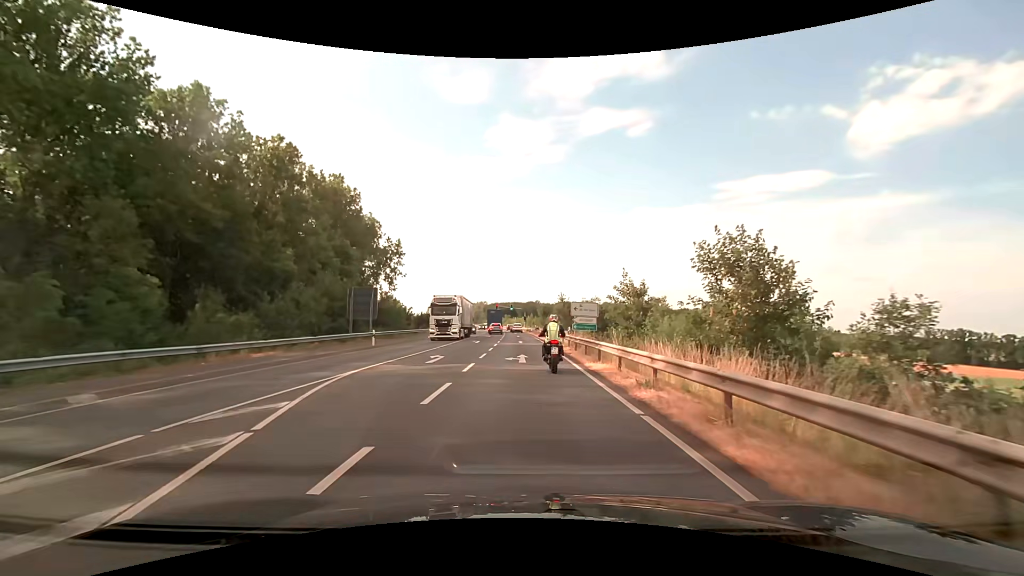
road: secondary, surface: asphalt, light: Day
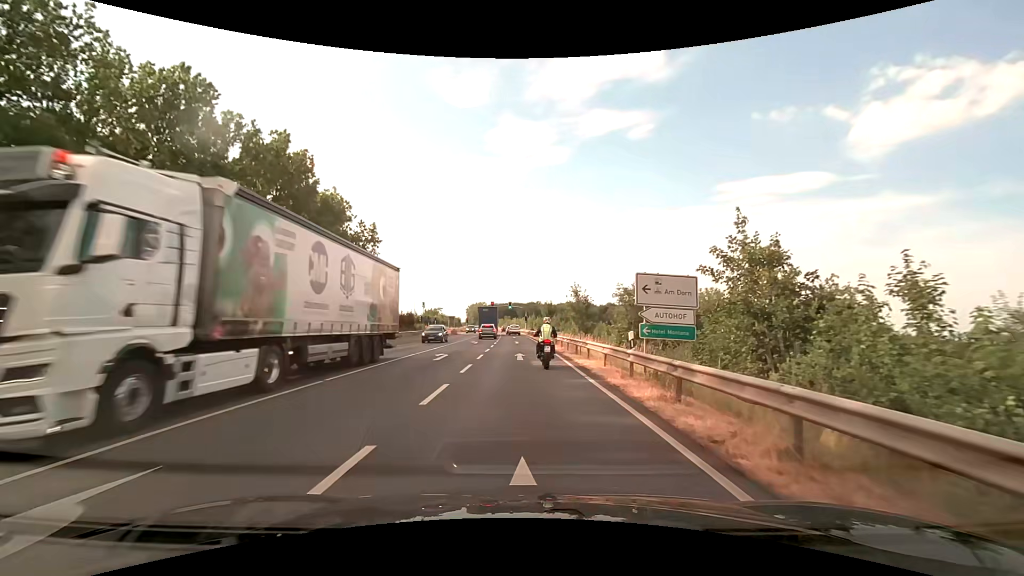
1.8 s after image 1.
(0.0, +17.9) m; 0°
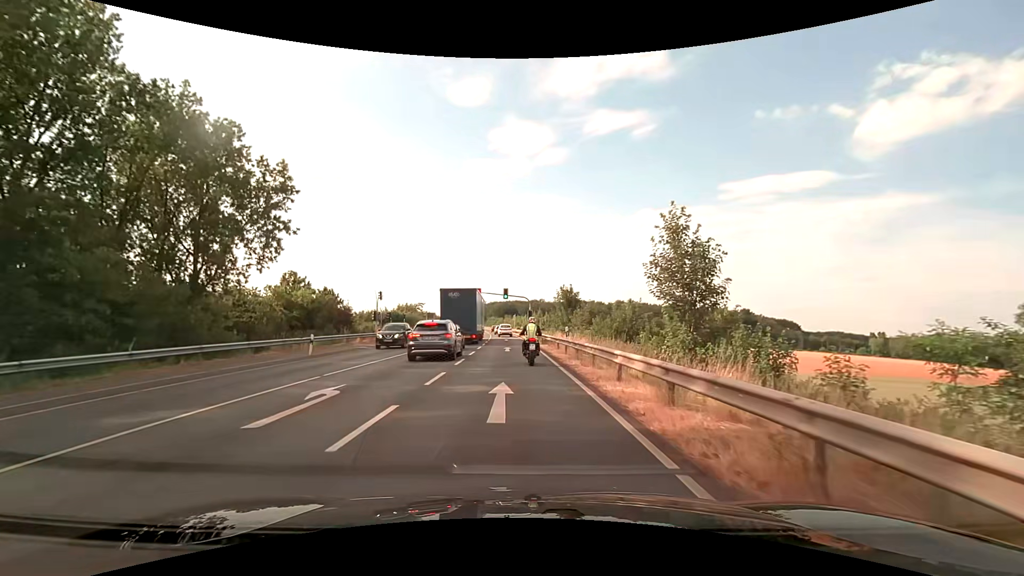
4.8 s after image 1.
(0.0, +33.4) m; 0°
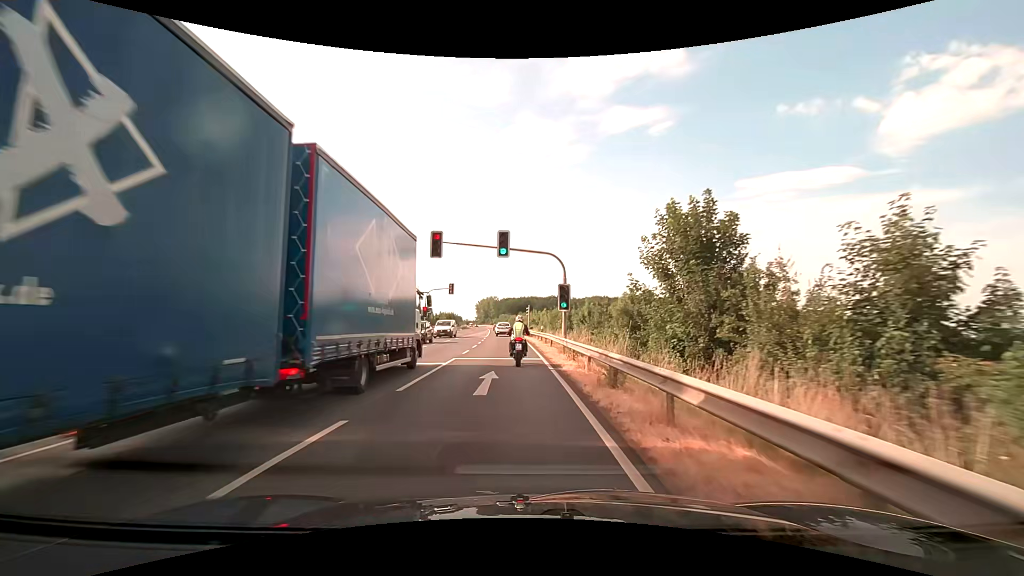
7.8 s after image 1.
(-0.4, +37.6) m; -2°
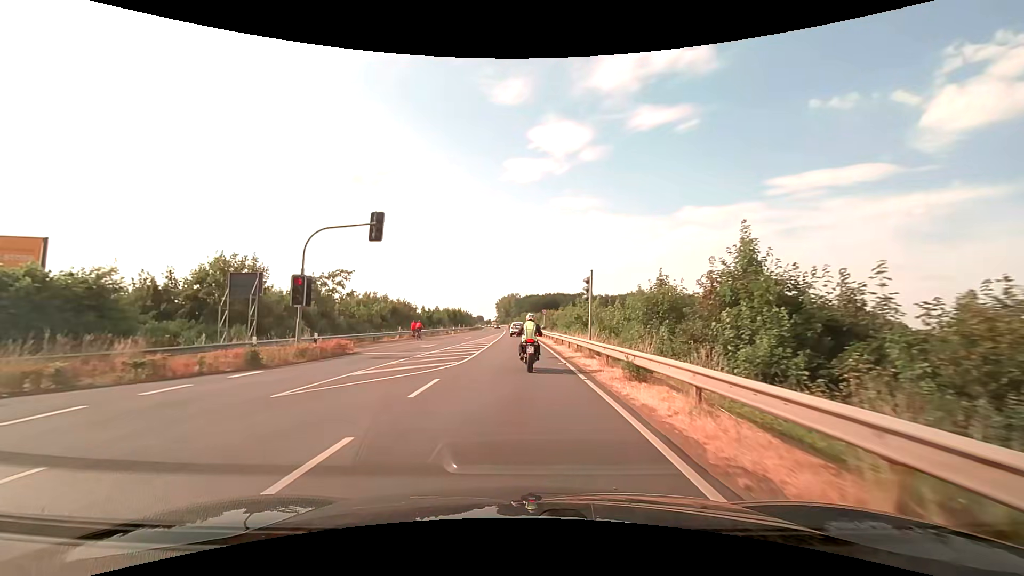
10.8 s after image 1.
(-1.2, +39.4) m; -3°
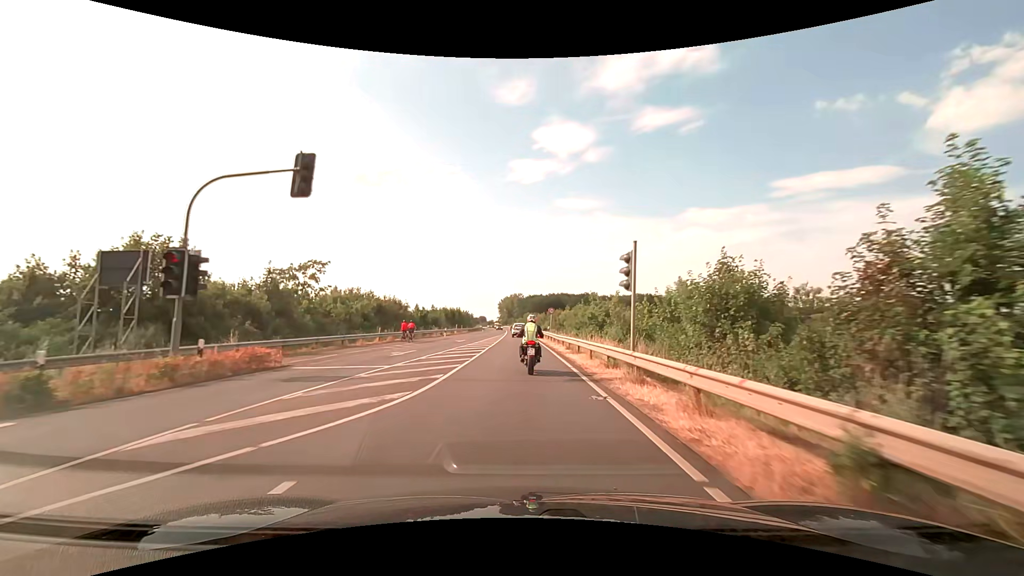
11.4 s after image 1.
(0.0, +7.9) m; 0°
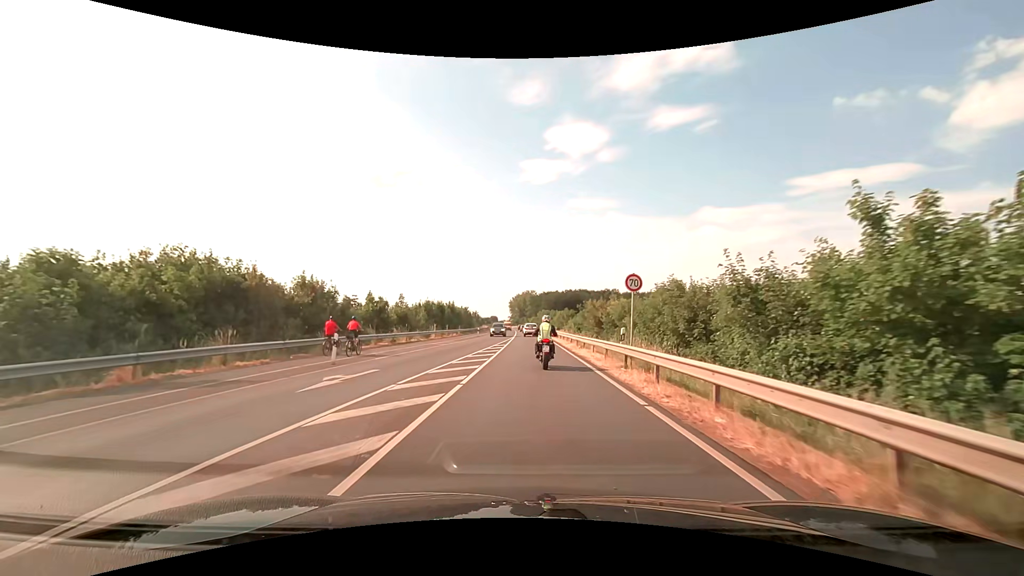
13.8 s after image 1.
(-0.5, +31.7) m; -1°
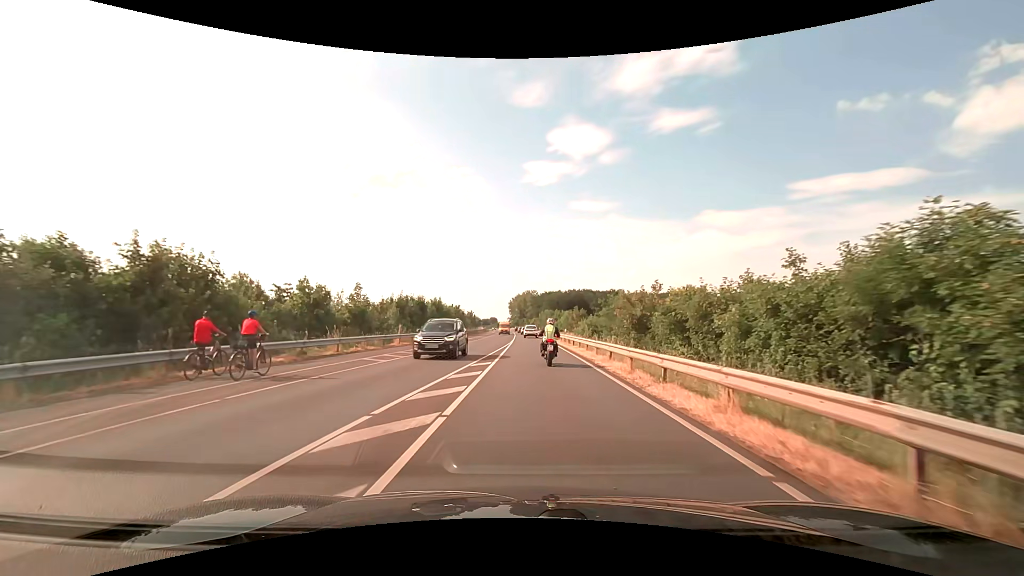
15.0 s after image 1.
(-0.1, +15.9) m; 0°
(0, +10) (0, +20) (0, +30) (+1, +40) (+1, +50) (+1, +60) (+1, +70) (+1, +80) (+1, +90) (+1, +100) m
